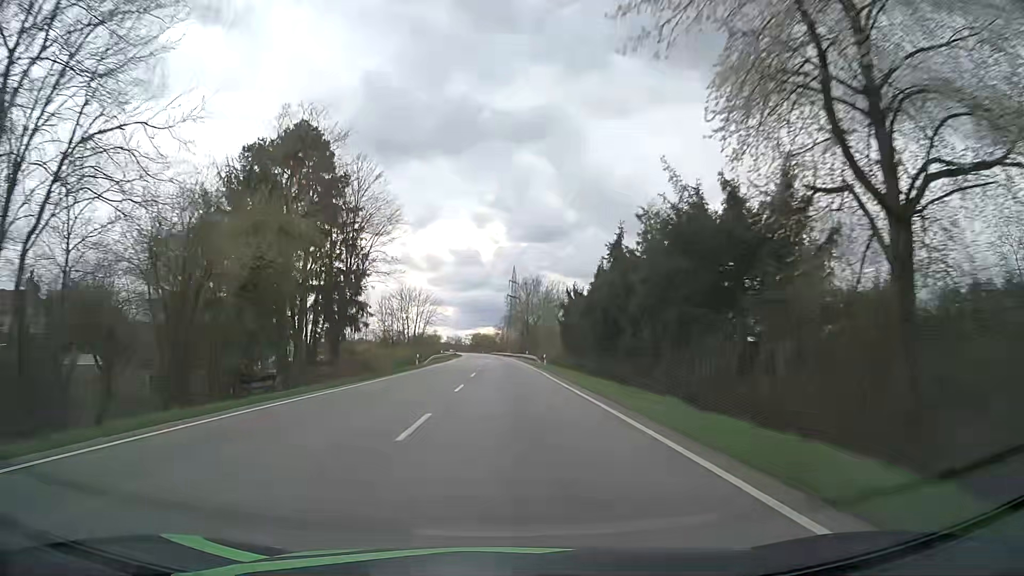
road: primary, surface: asphalt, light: Day
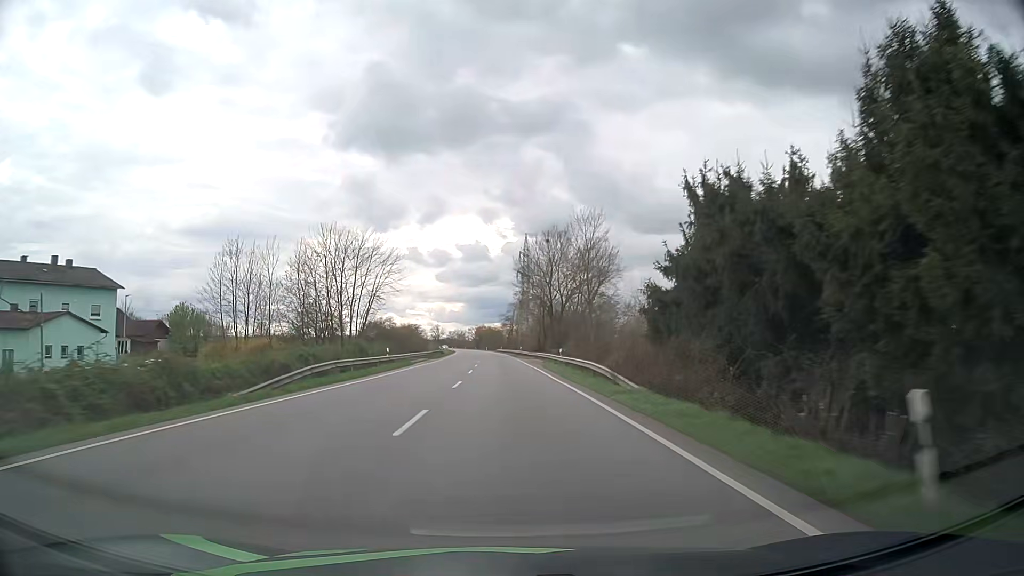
(-0.2, +47.1) m; -1°
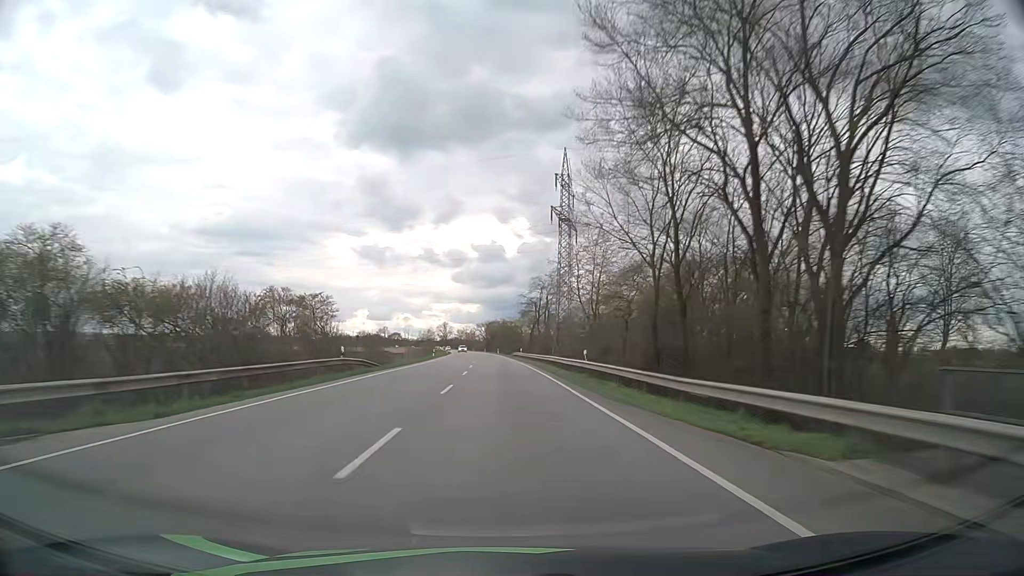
(-1.0, +62.9) m; -2°
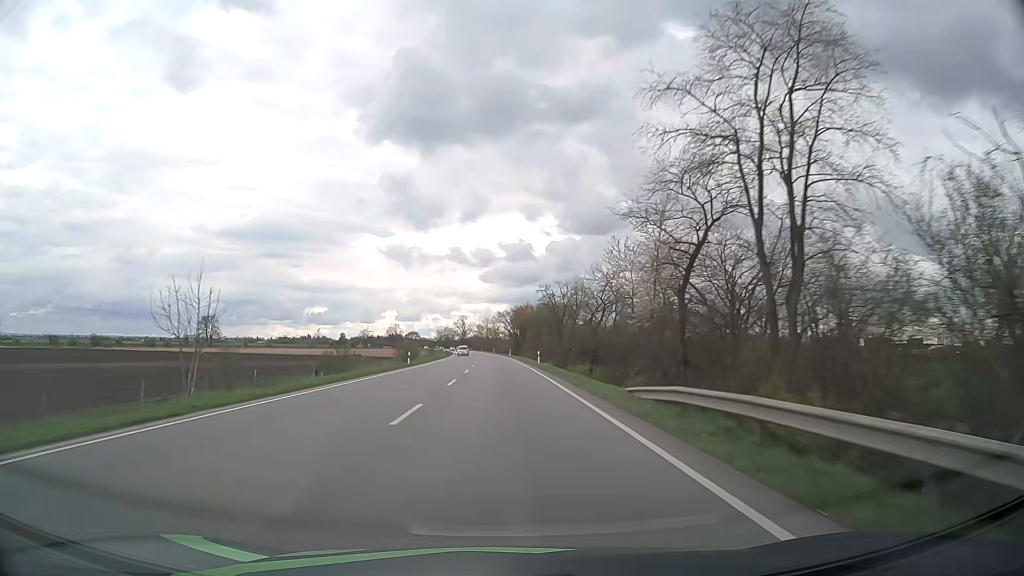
(-1.4, +78.6) m; -2°
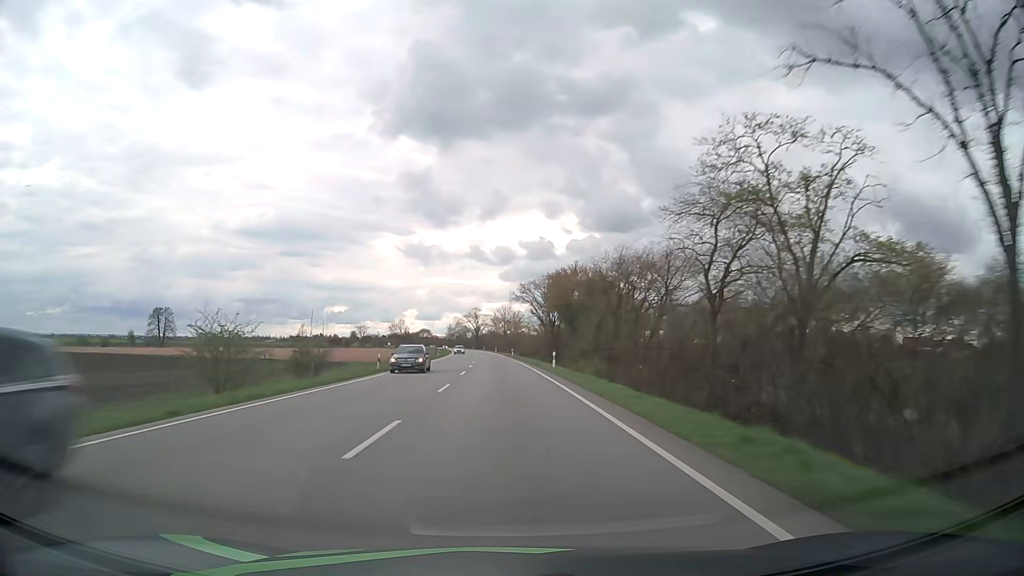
(-0.8, +63.1) m; -2°
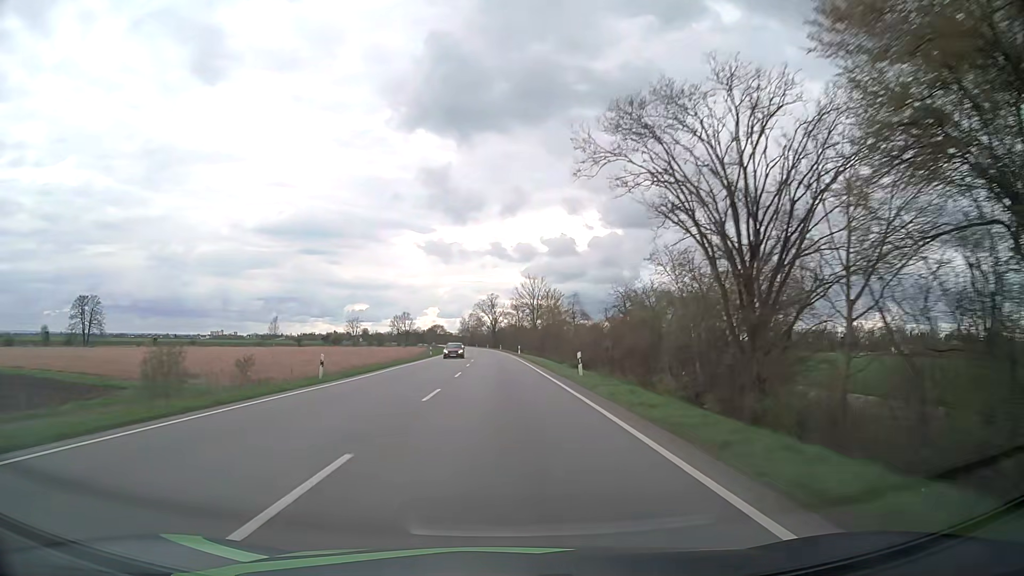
(-1.1, +63.3) m; -2°
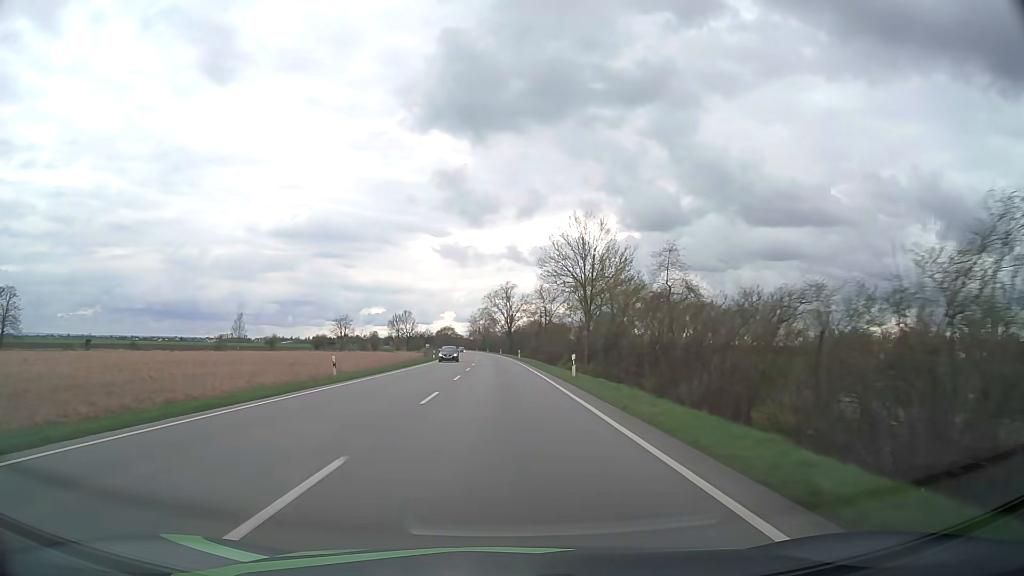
(-0.7, +47.6) m; -2°
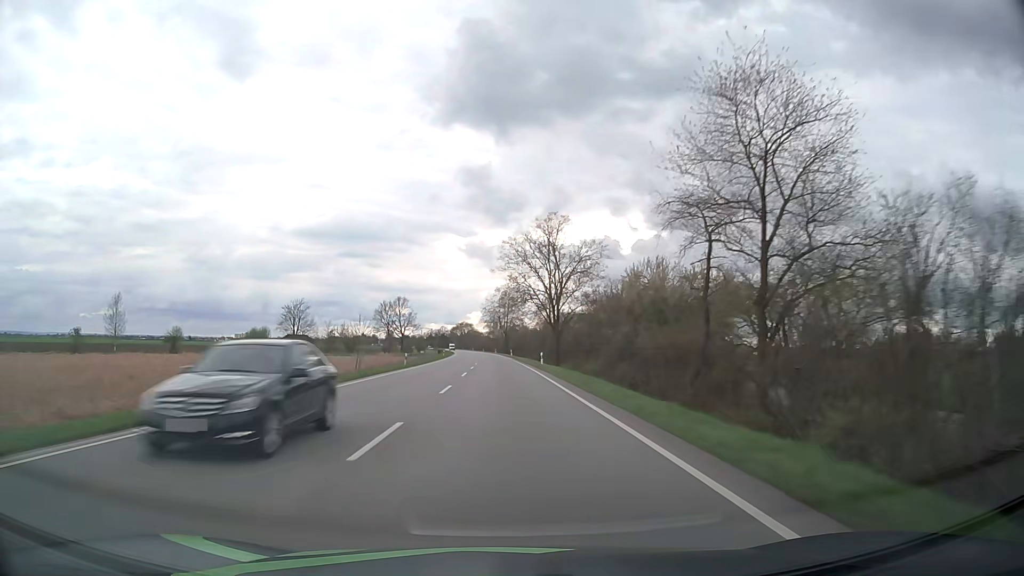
(-1.5, +79.5) m; -2°
(0, +10) (0, +20) (0, +30) (0, +40) (-1, +50) (-1, +60) (-1, +70) (-1, +80) (-2, +90) (-2, +100) m
